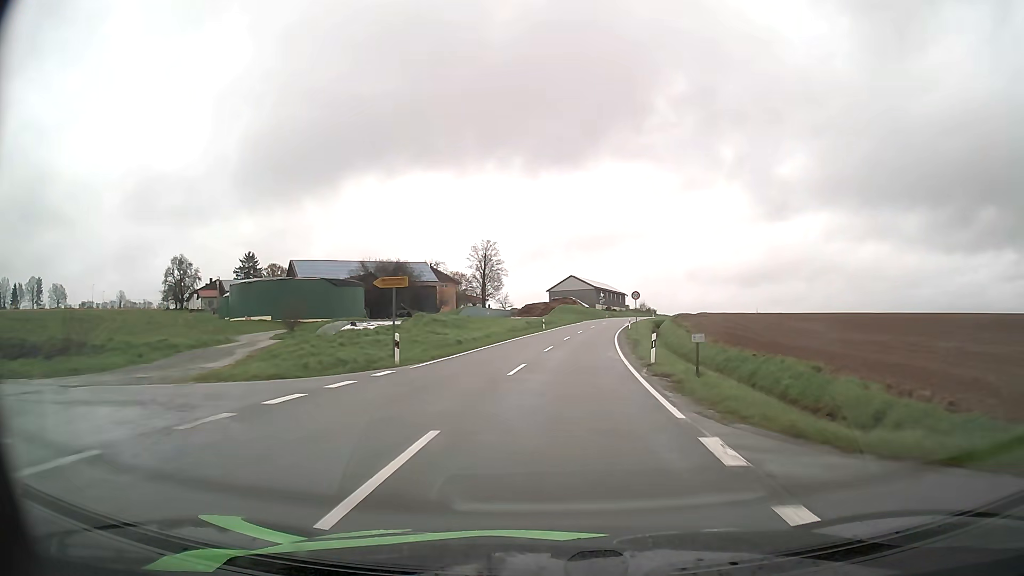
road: tertiary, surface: asphalt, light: Day
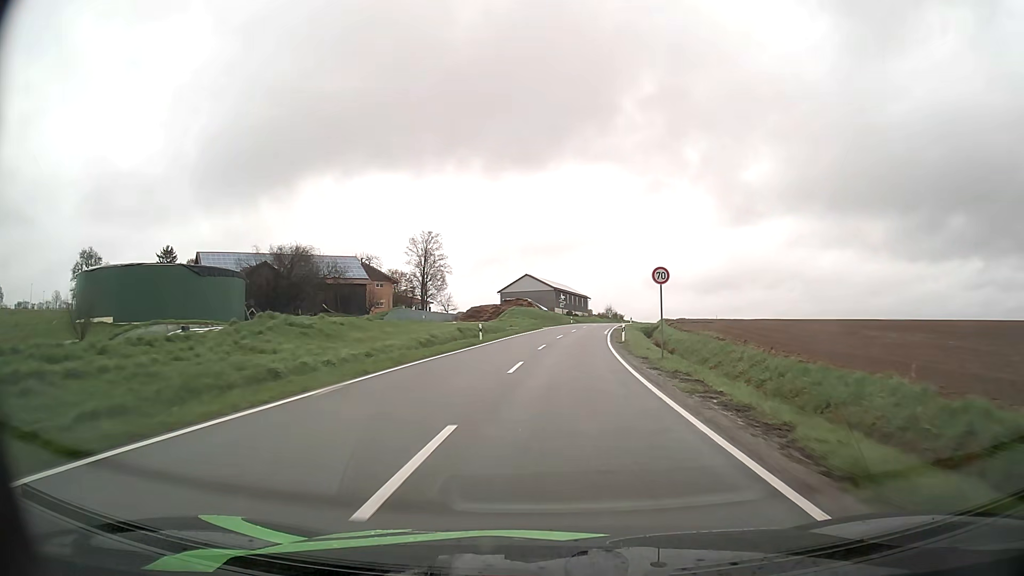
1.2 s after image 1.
(+0.7, +24.5) m; +4°
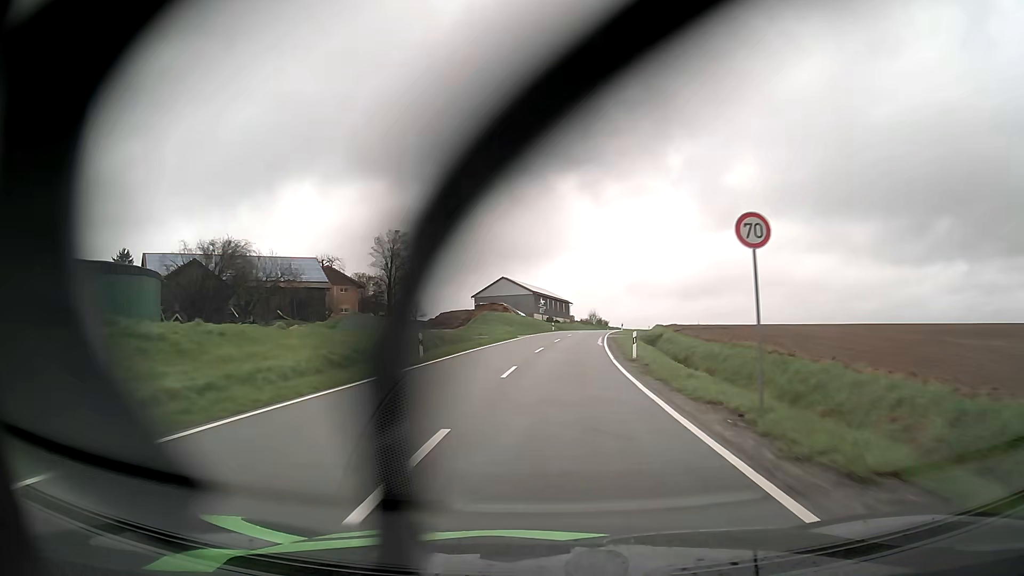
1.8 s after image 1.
(+0.2, +12.3) m; +2°
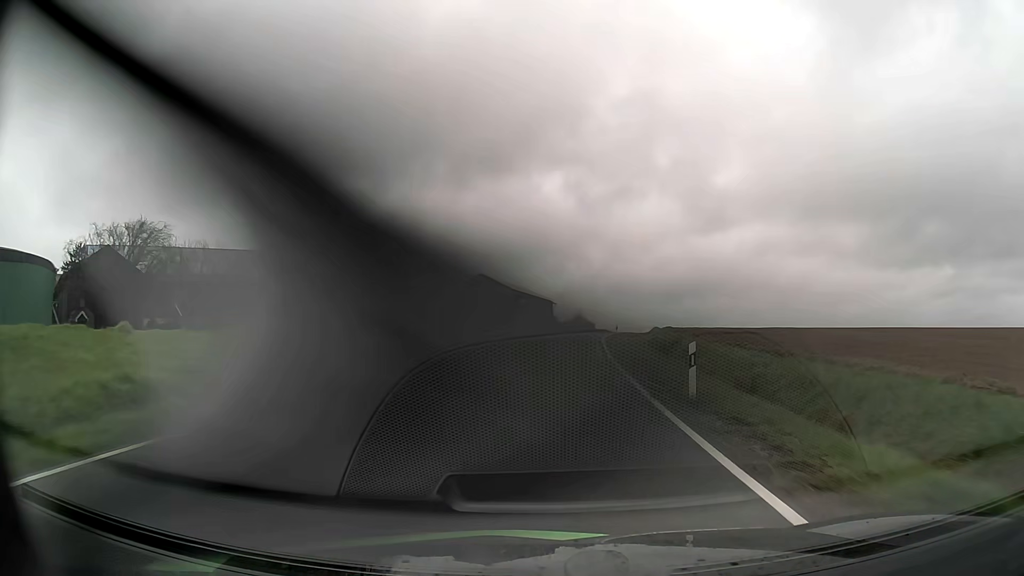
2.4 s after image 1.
(+0.2, +12.4) m; +2°
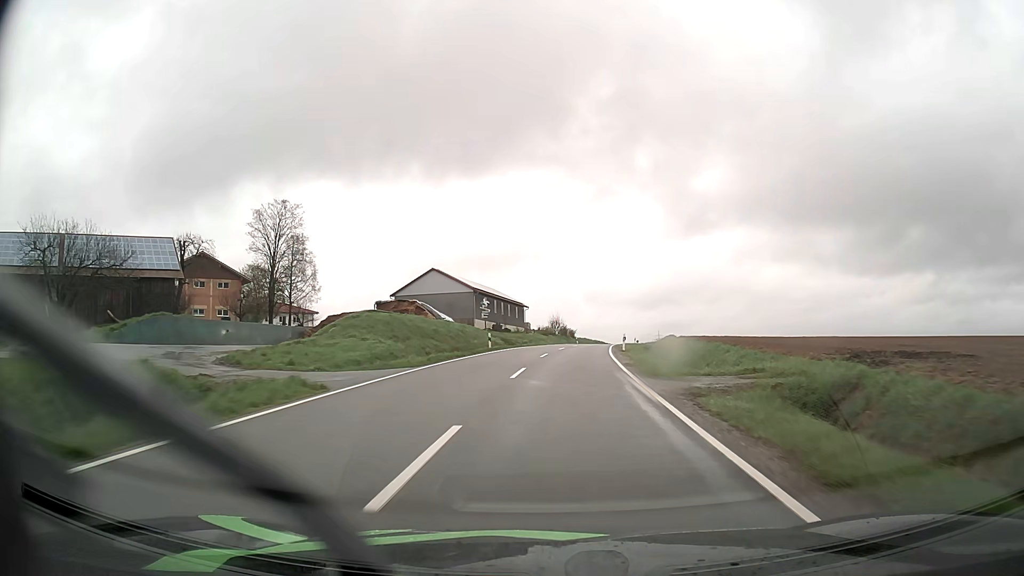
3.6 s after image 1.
(+0.4, +24.7) m; +2°
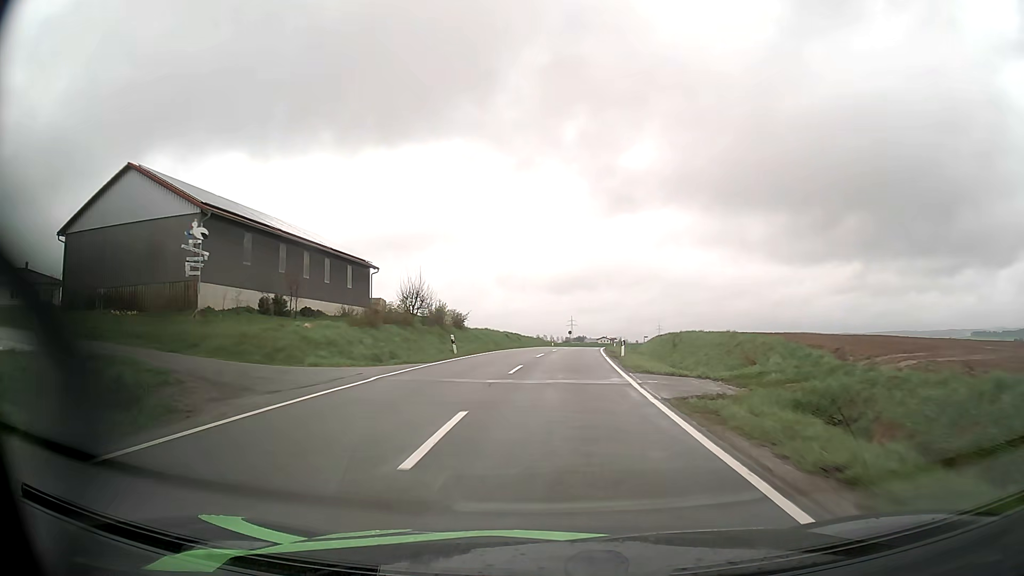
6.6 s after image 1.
(+3.8, +60.3) m; +7°
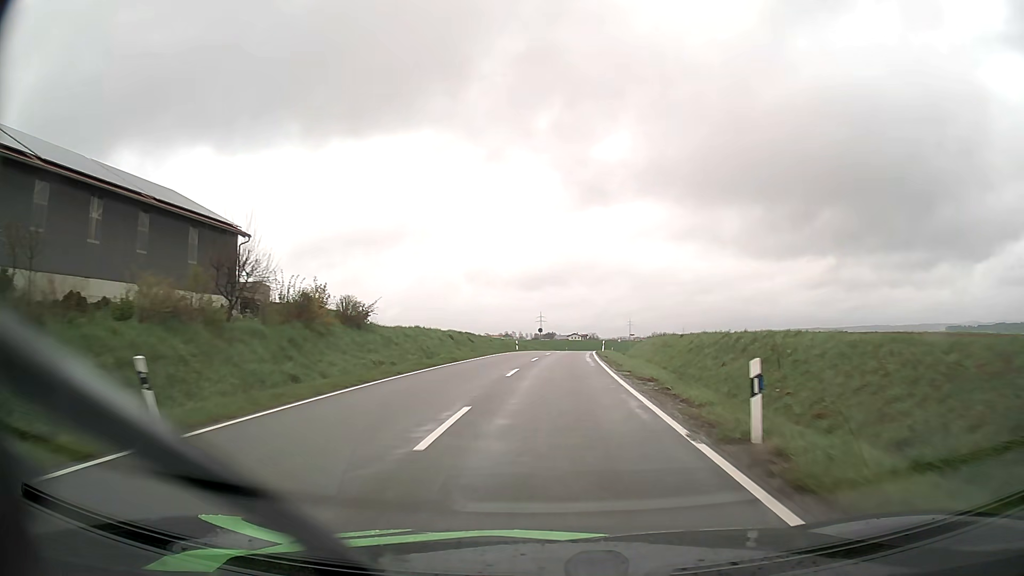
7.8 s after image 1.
(+0.6, +23.5) m; +3°
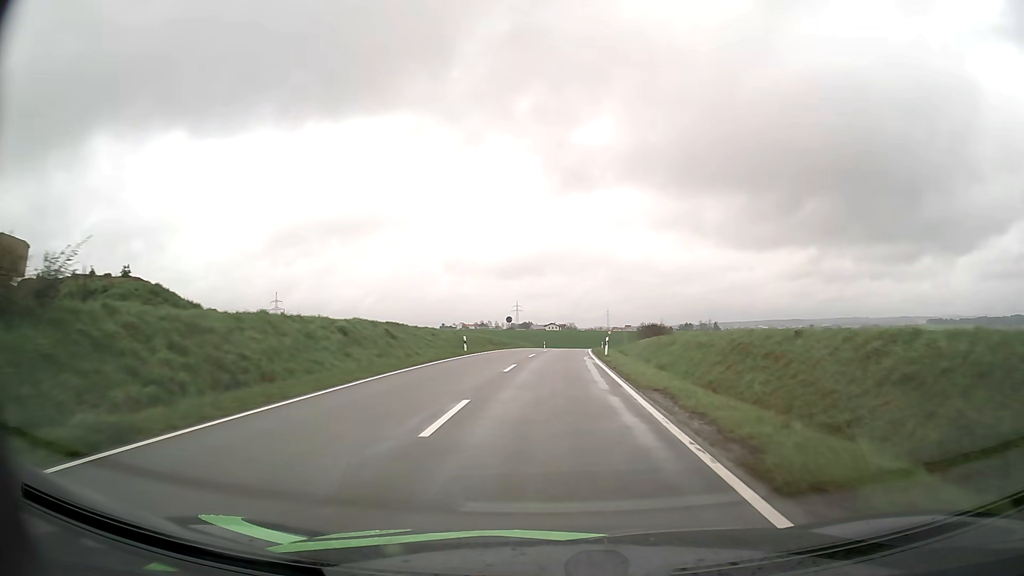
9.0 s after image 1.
(+0.5, +24.0) m; +2°
(0, +10) (0, +20) (+1, +30) (+1, +40) (+1, +50) (+2, +60) (+2, +70) (+3, +80) (+4, +90) (+6, +100) m
